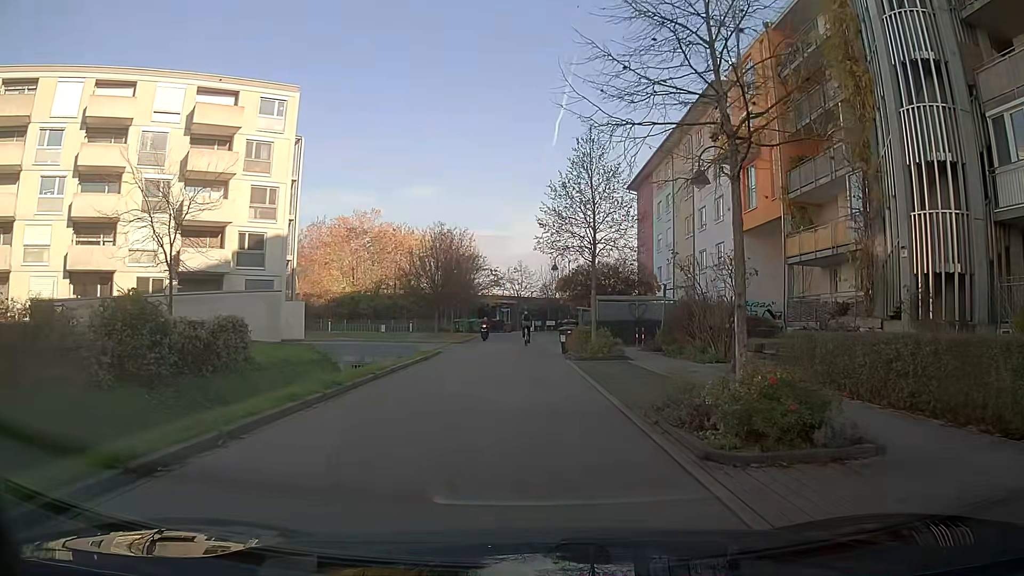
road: residential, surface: asphalt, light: Day
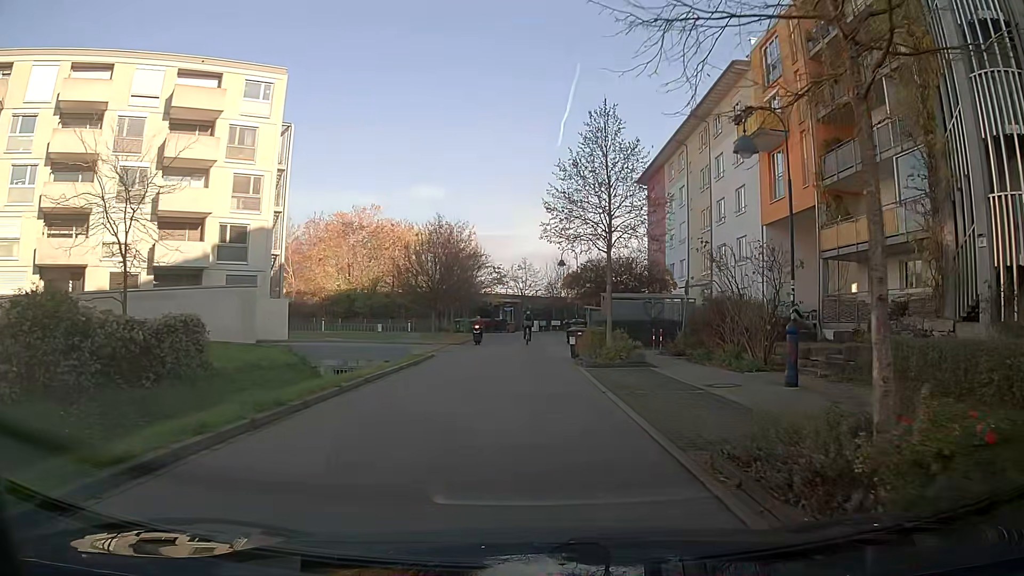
(0.0, +3.3) m; 0°
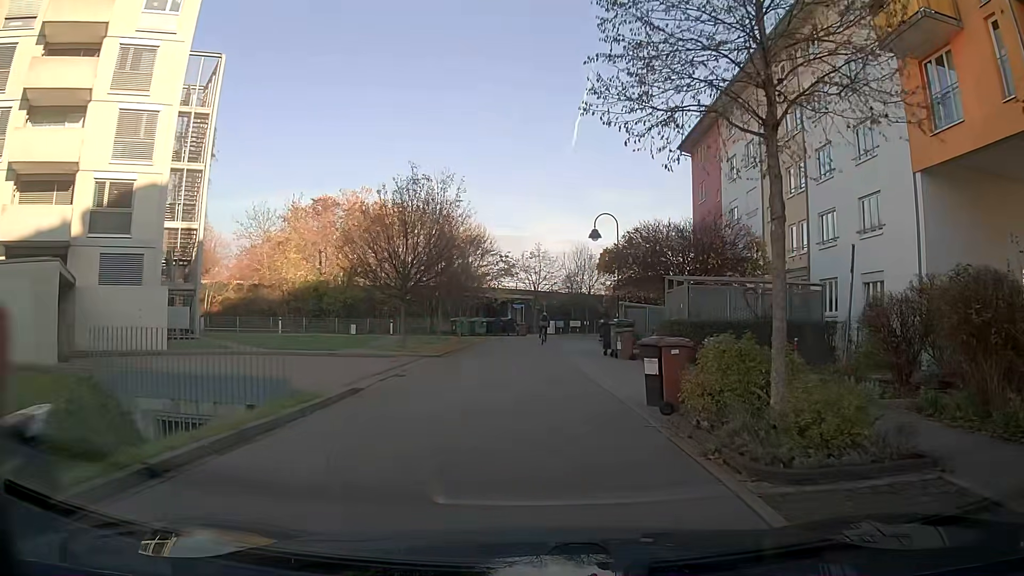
(-0.1, +13.5) m; 0°
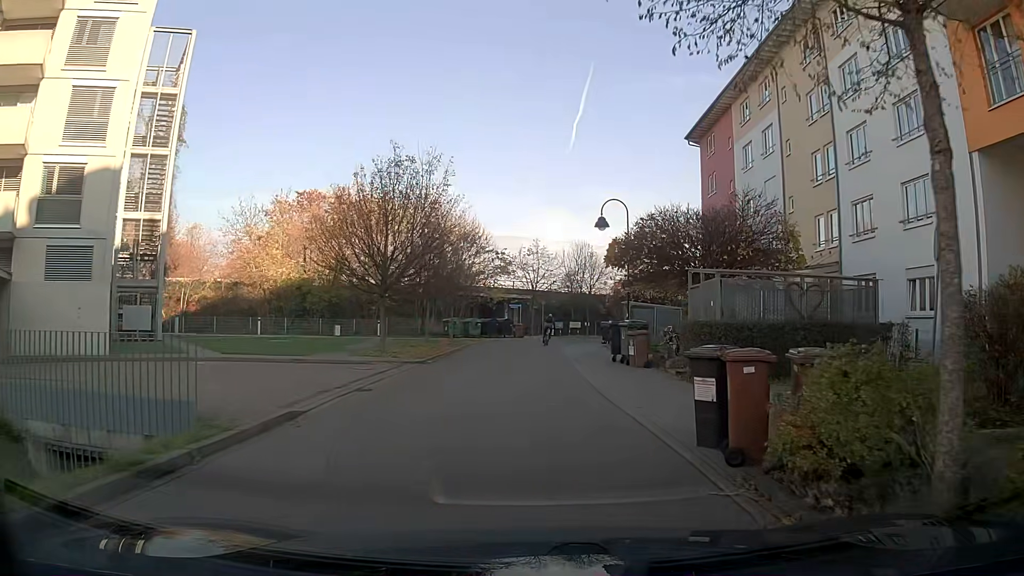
(0.0, +3.4) m; 0°
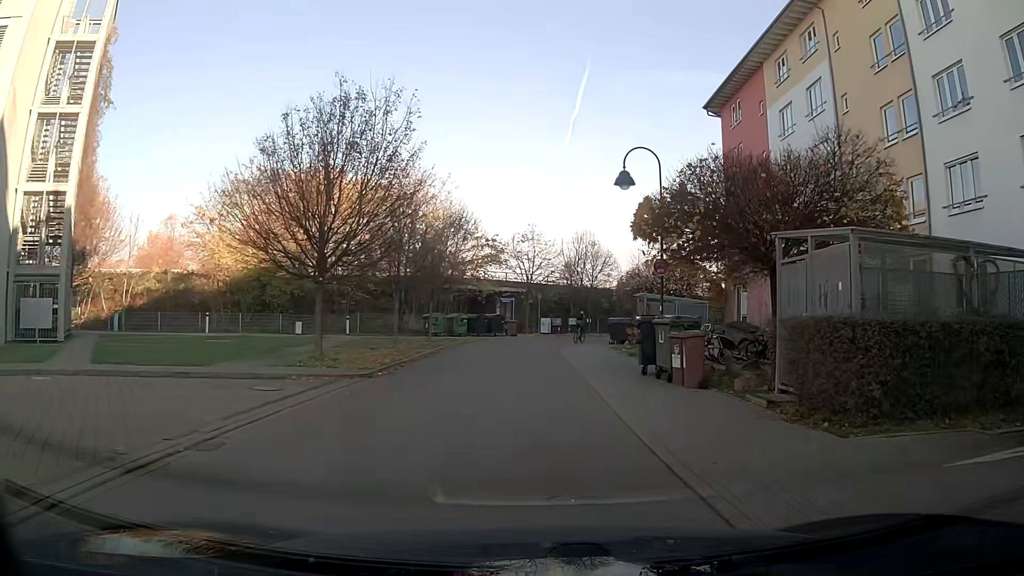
(0.0, +6.9) m; 0°
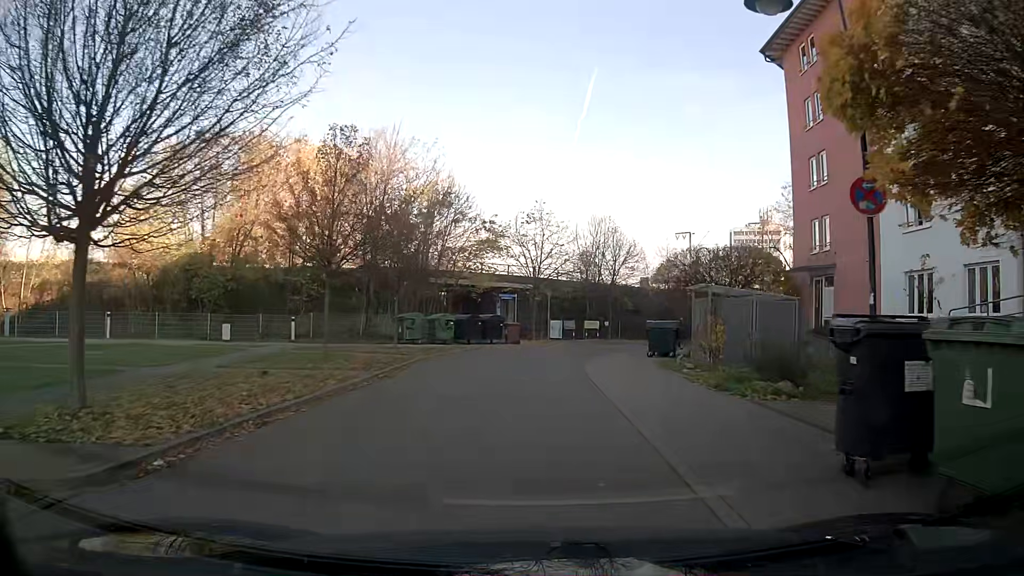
(+0.2, +10.4) m; 0°
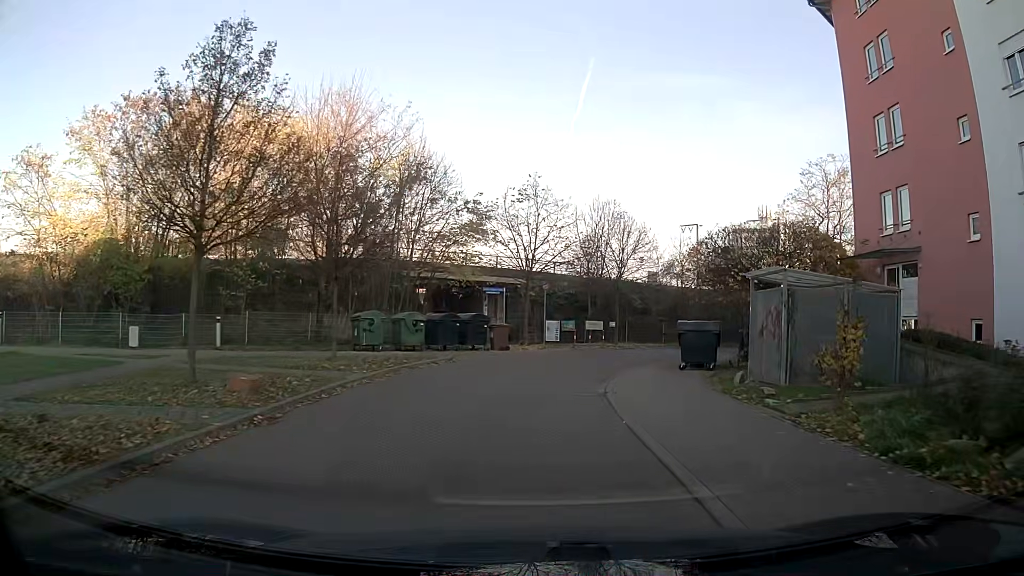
(0.0, +7.0) m; 0°
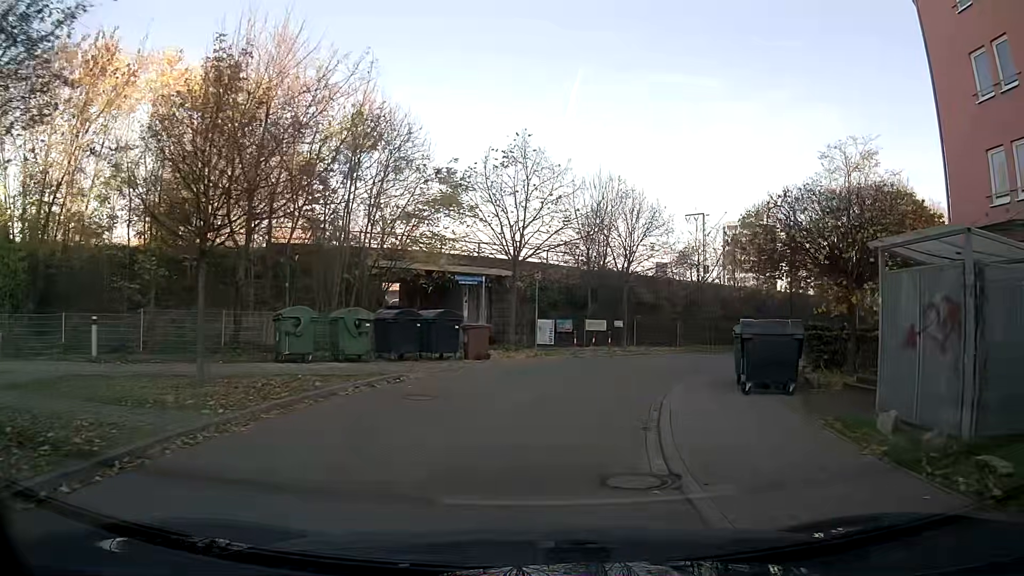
(0.0, +7.0) m; 0°
